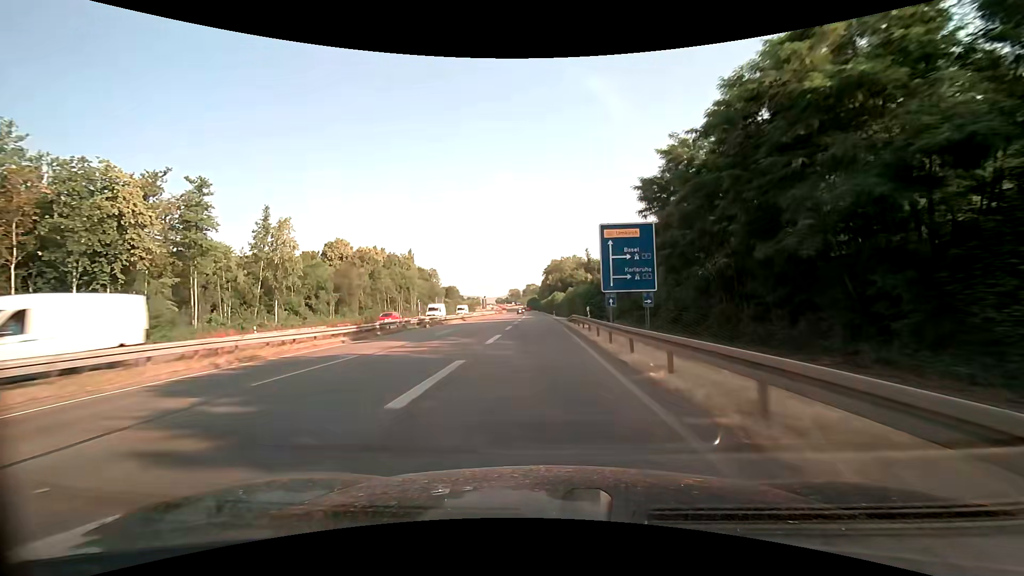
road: trunk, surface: asphalt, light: Day
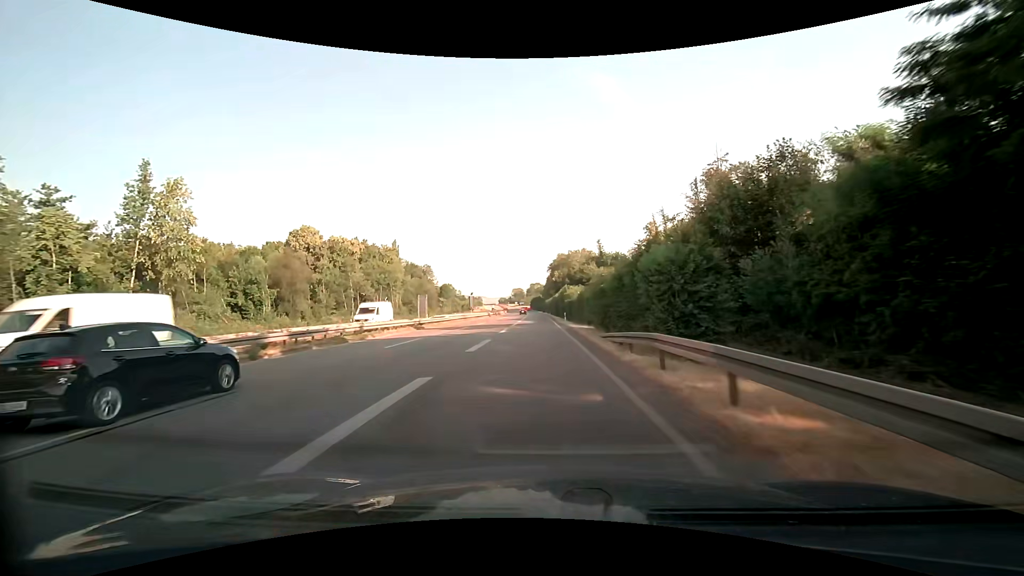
(-0.1, +27.3) m; 0°
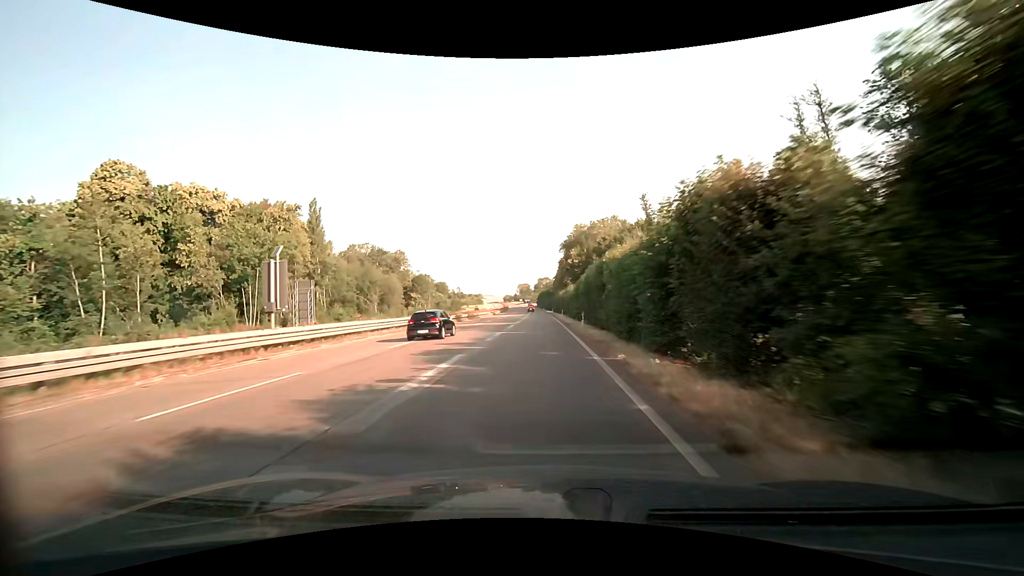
(-0.9, +67.0) m; -1°
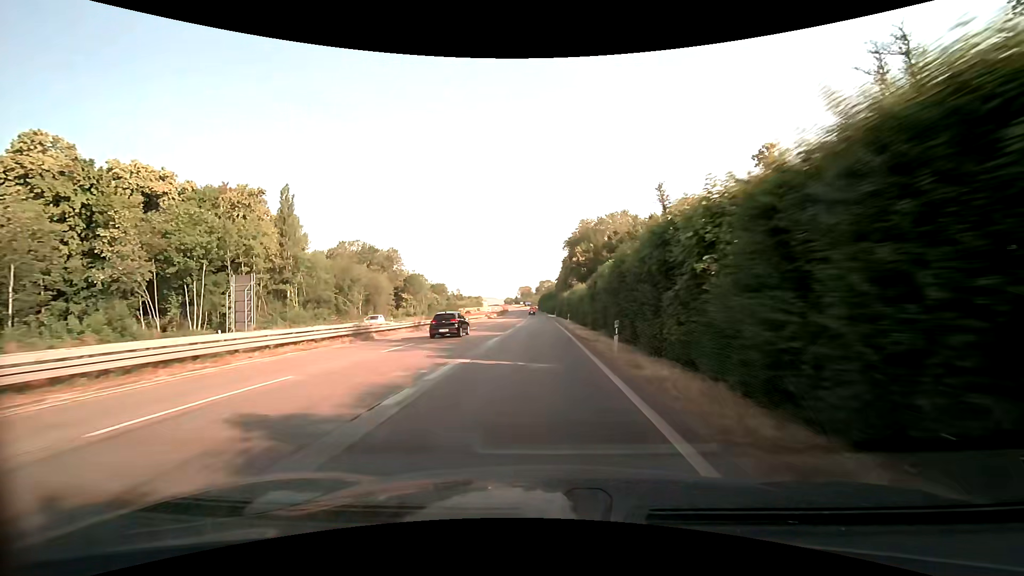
(0.0, +13.1) m; 0°
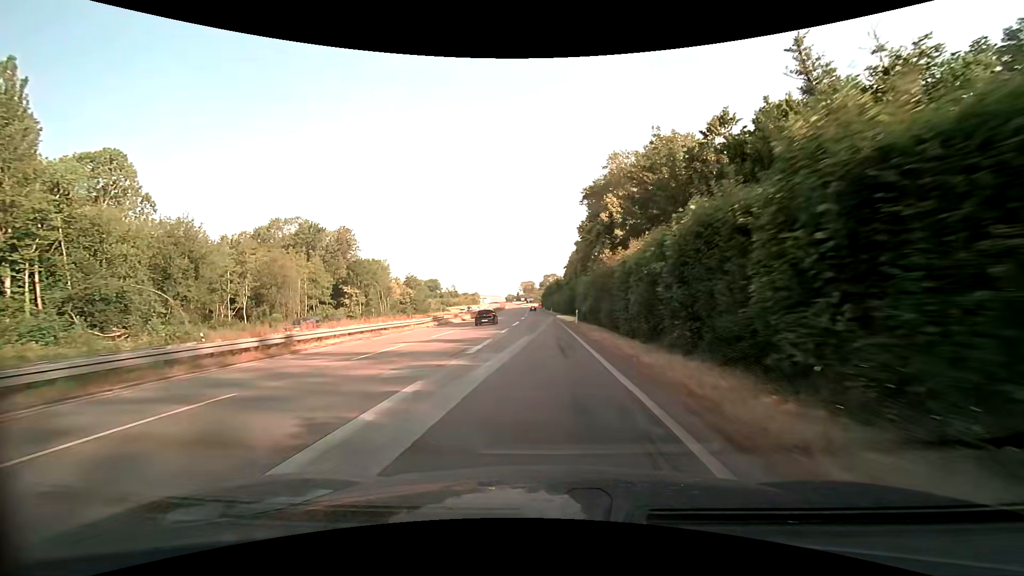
(-0.1, +51.4) m; 0°
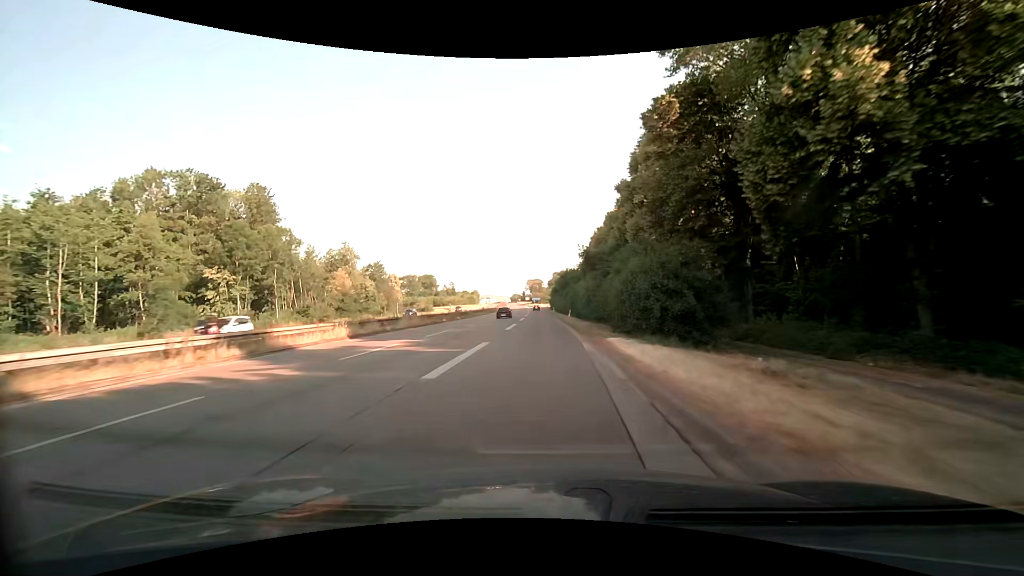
(-0.5, +49.7) m; -1°
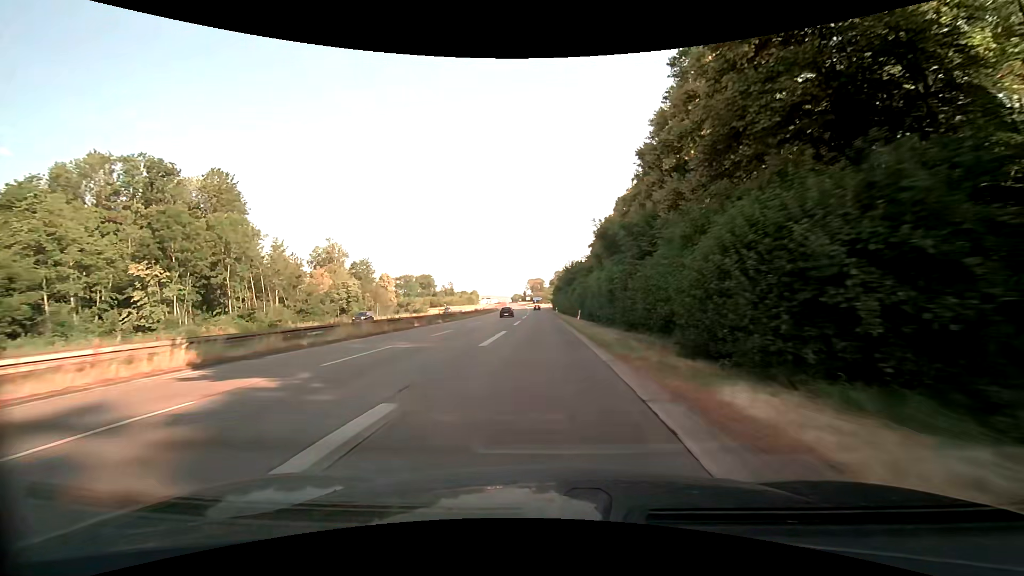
(0.0, +12.2) m; 0°
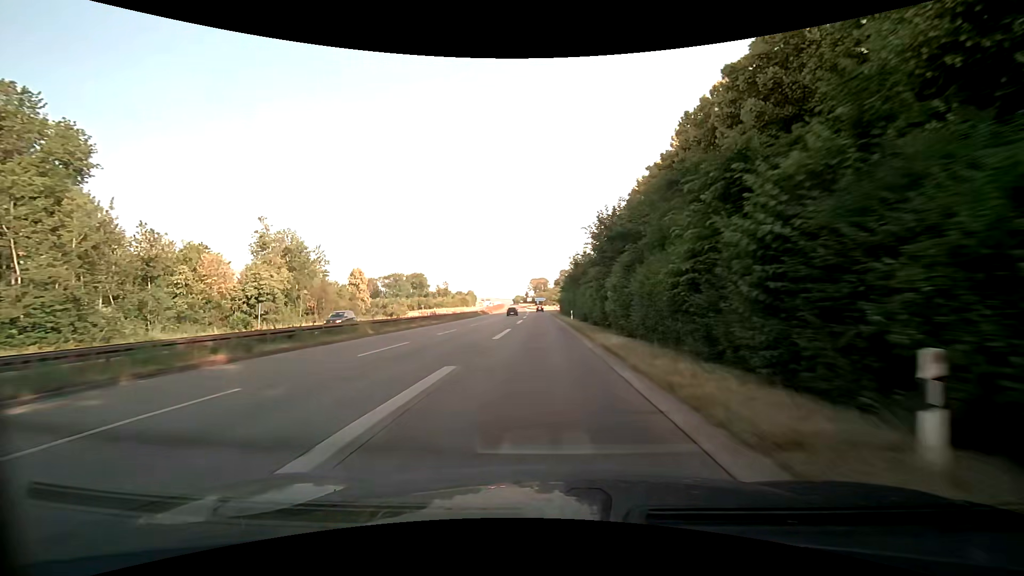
(-0.2, +35.8) m; 0°
